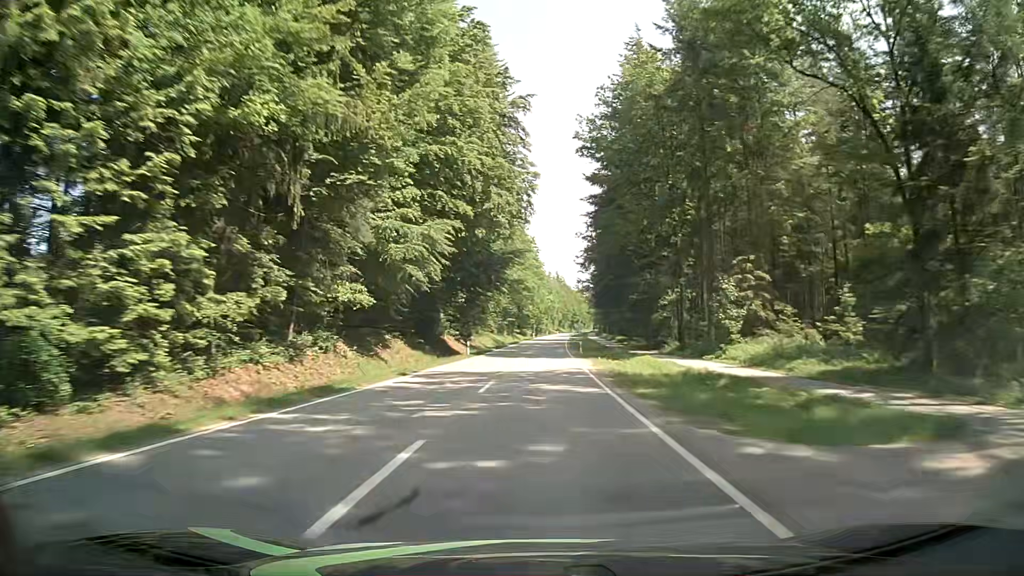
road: tertiary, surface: asphalt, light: Day
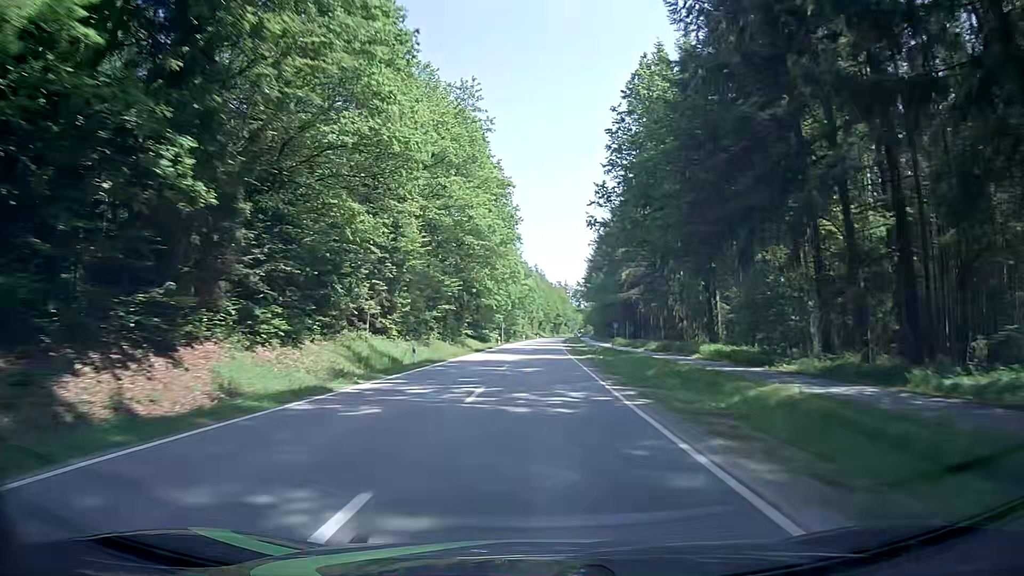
(+1.4, +63.3) m; +2°
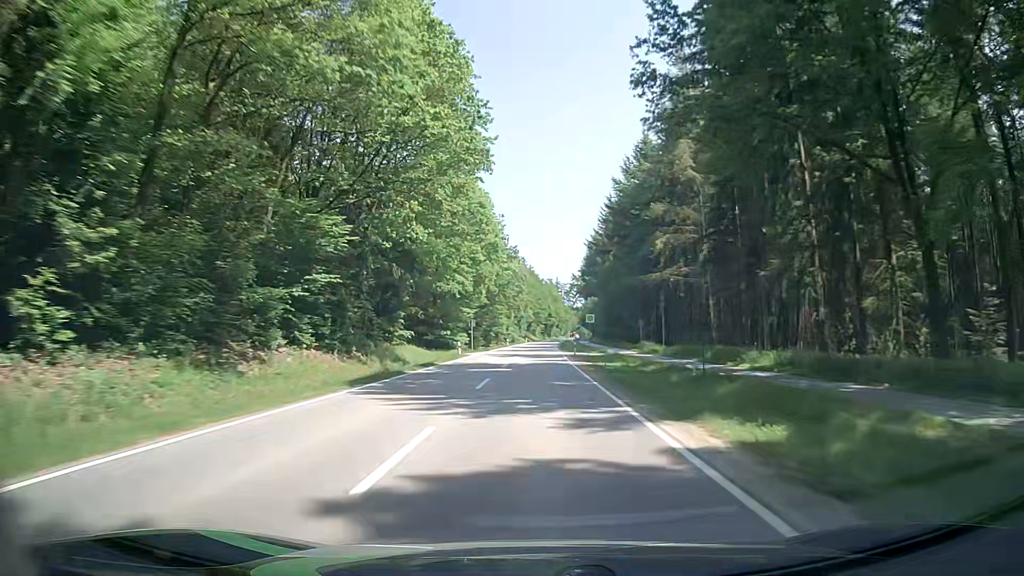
(+0.4, +31.6) m; +1°
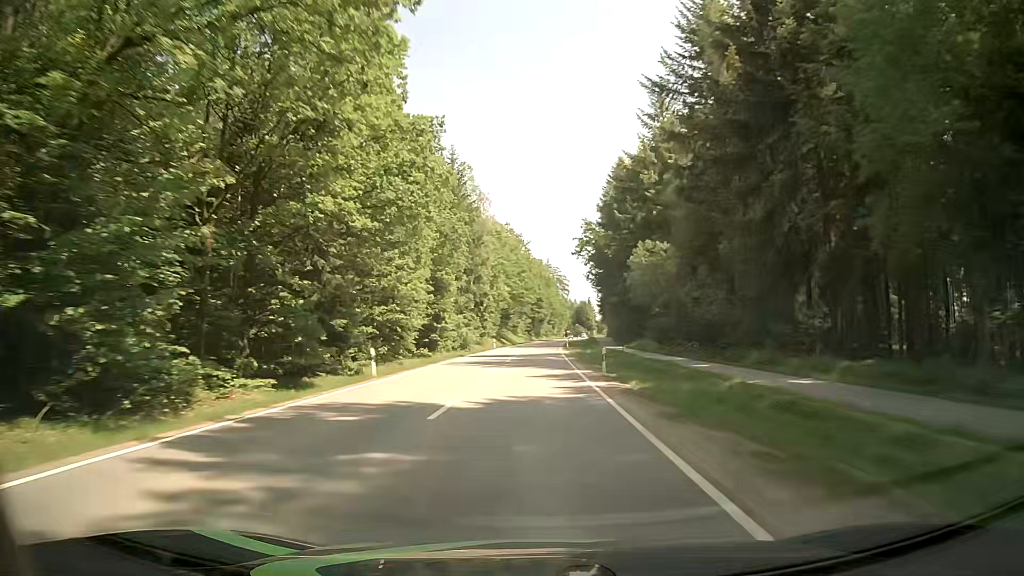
(+0.9, +79.0) m; +1°
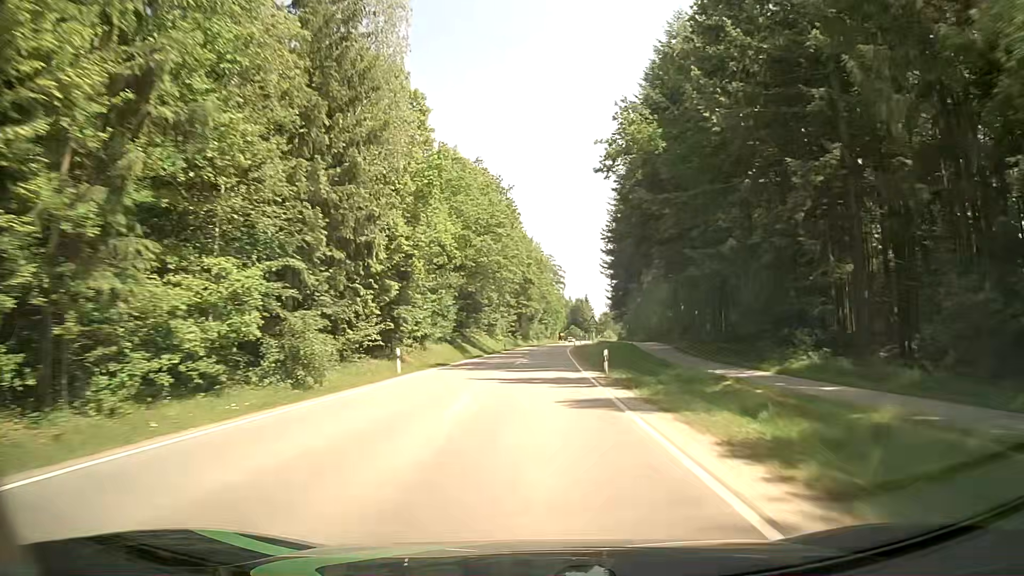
(+0.7, +47.4) m; +1°
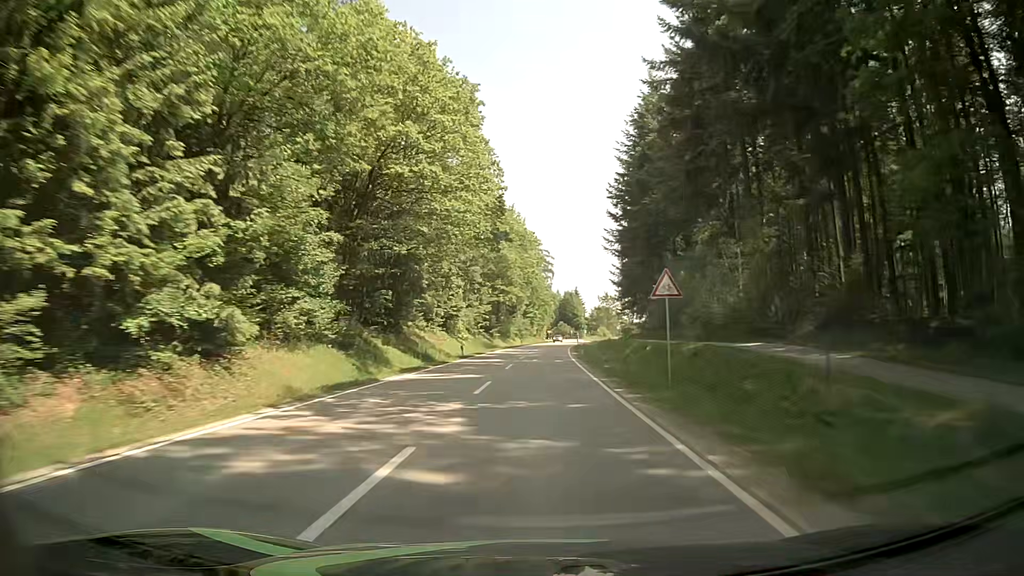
(+0.5, +31.6) m; +2°
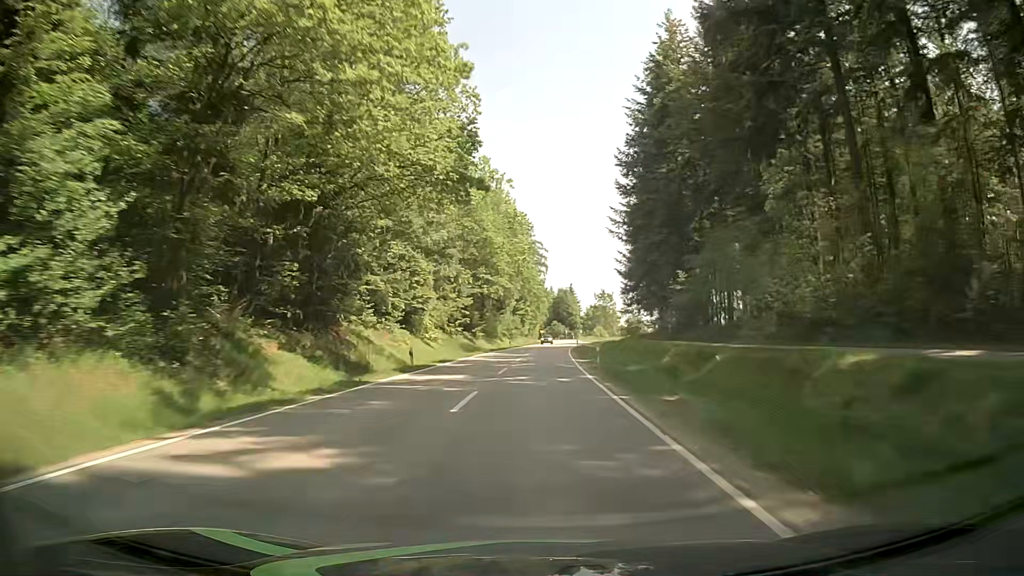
(+0.1, +15.8) m; +1°
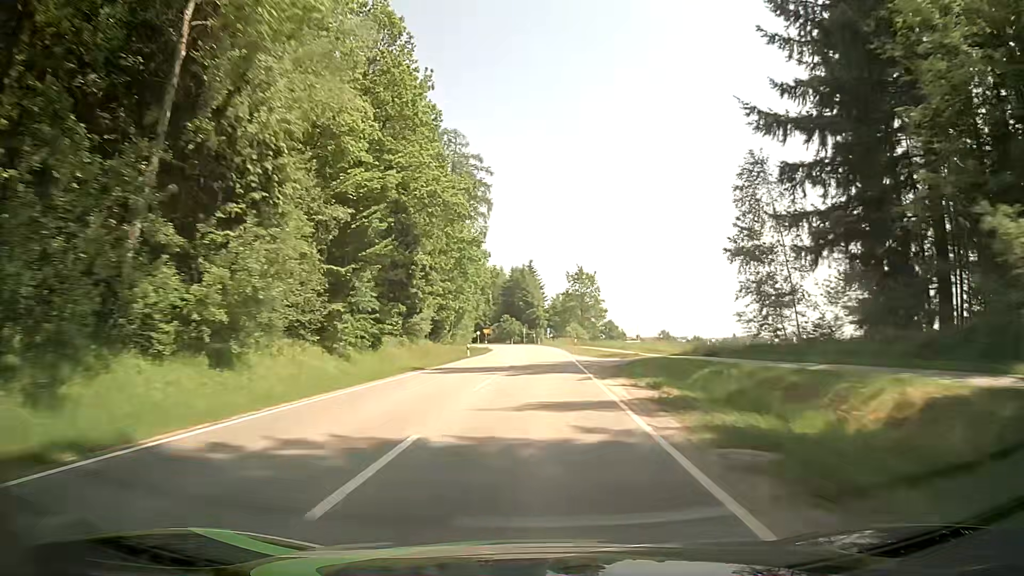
(+2.5, +78.9) m; +4°
(0, +10) (0, +20) (0, +30) (0, +40) (0, +50) (0, +60) (0, +70) (0, +80) (-1, +90) (-2, +100) m
